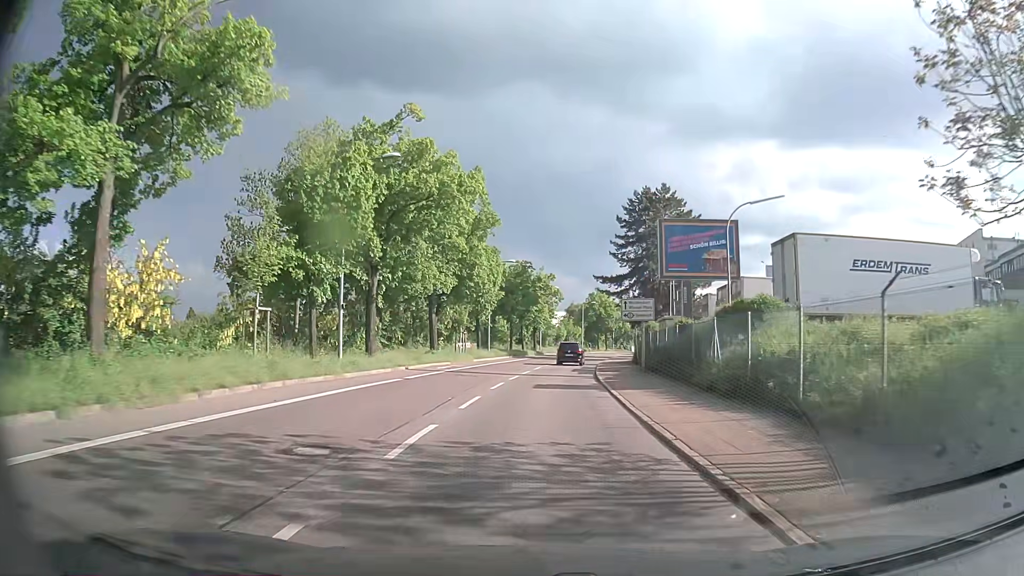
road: secondary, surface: asphalt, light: Day
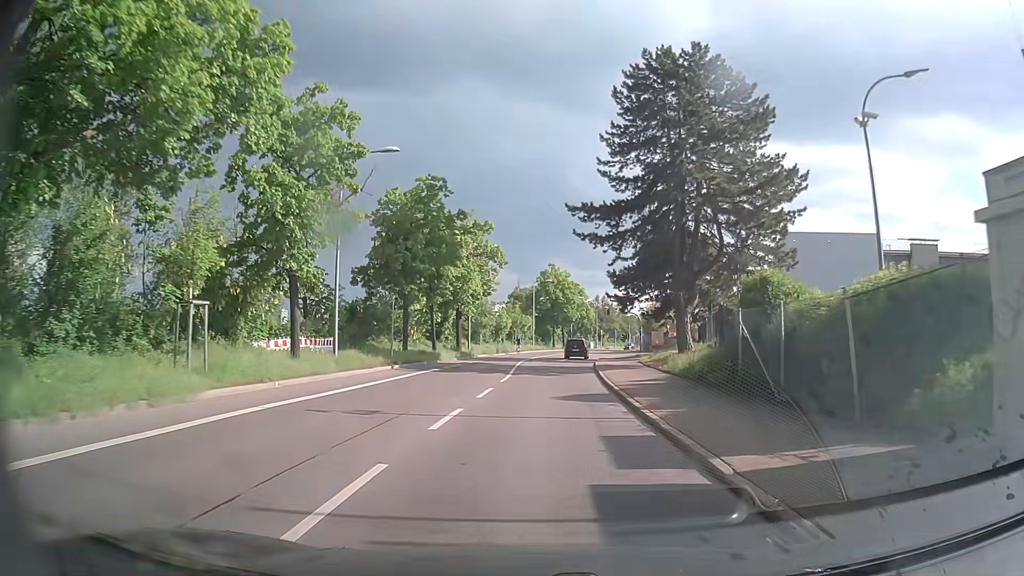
(+2.1, +33.5) m; +6°
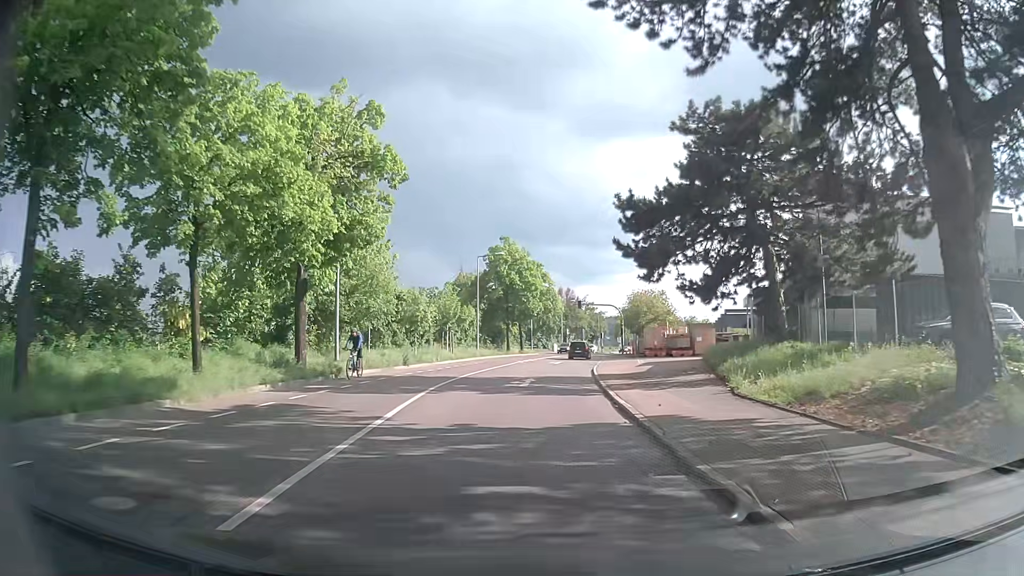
(+1.0, +26.0) m; +3°
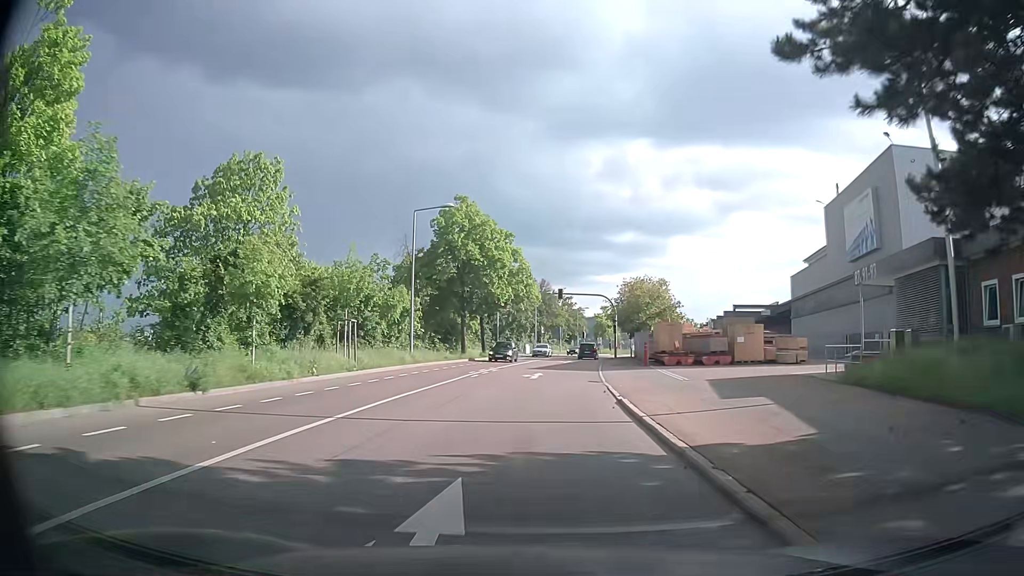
(+0.4, +19.4) m; +2°
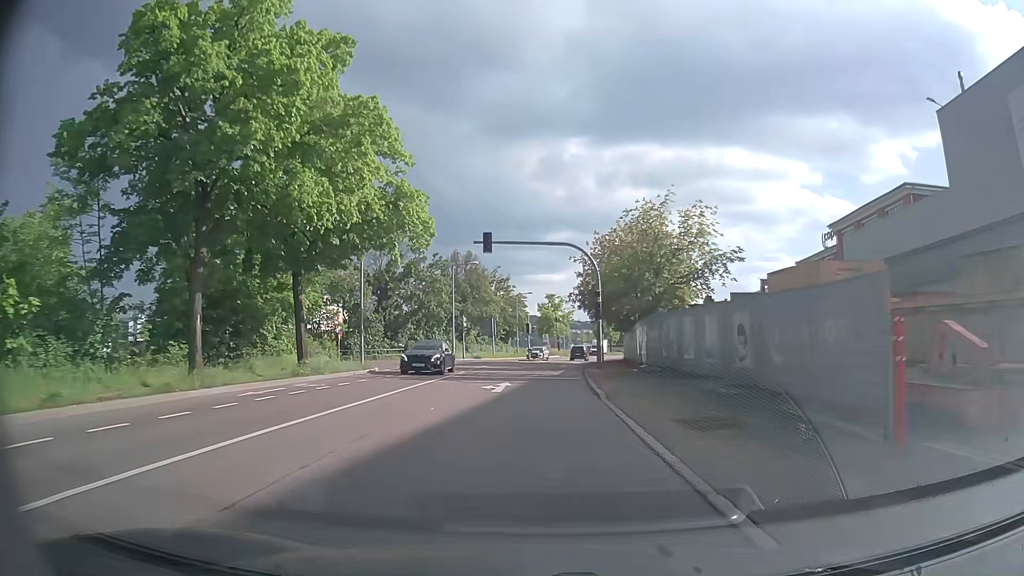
(+2.0, +33.1) m; +6°
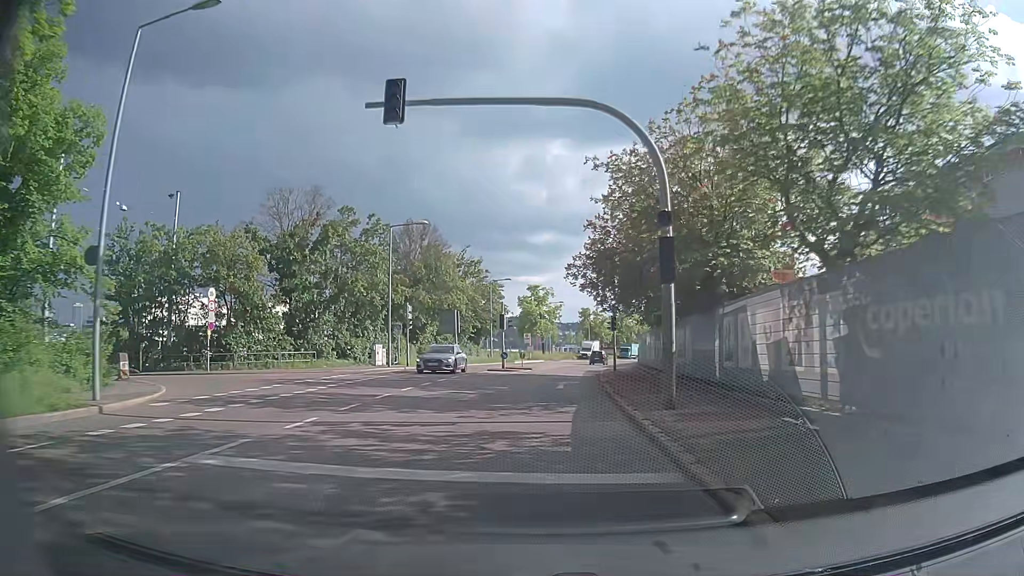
(+0.3, +20.1) m; +1°
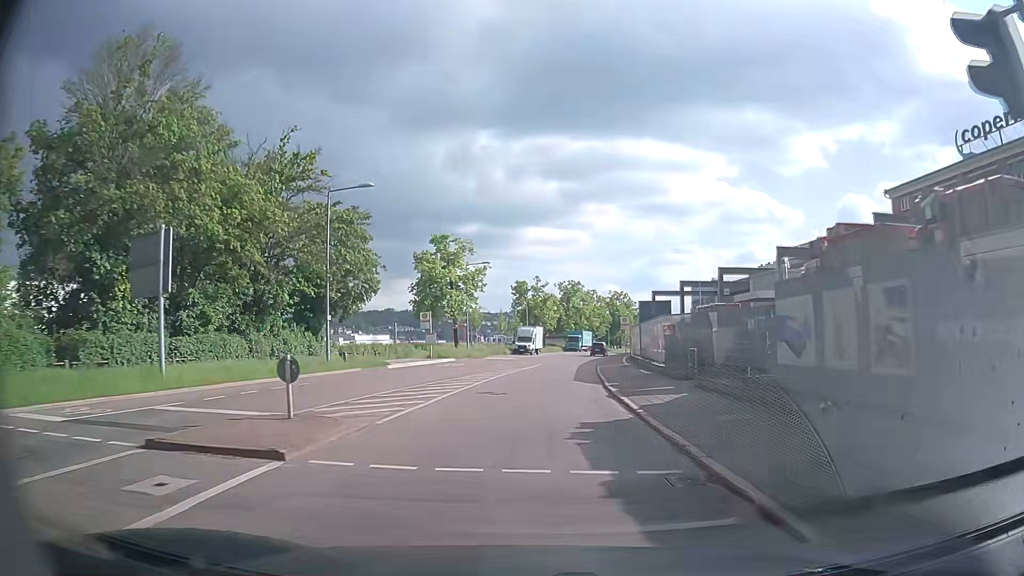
(+1.9, +37.5) m; +6°
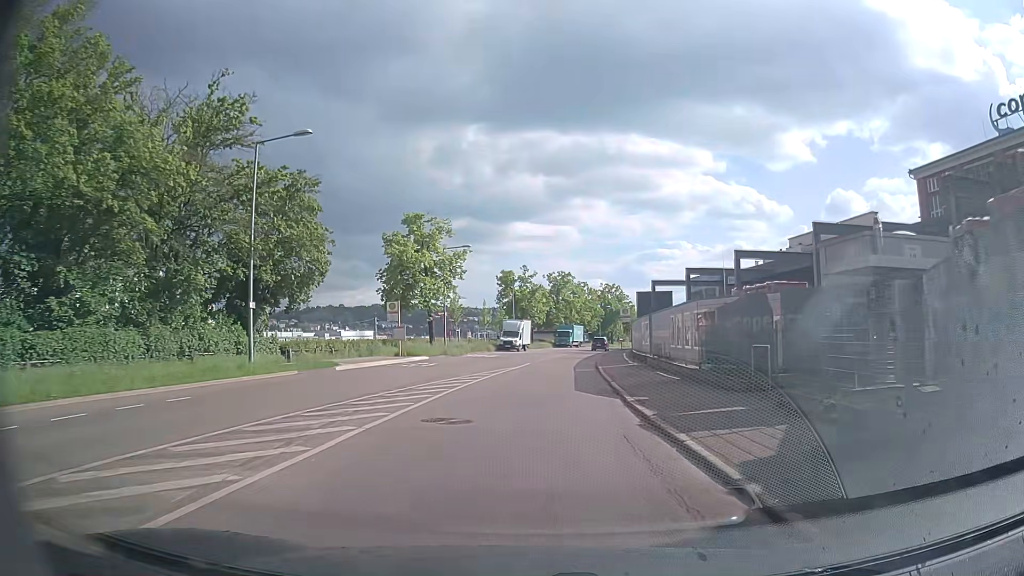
(+0.1, +7.5) m; +1°
(0, +10) (0, +20) (+1, +30) (+2, +40) (+3, +50) (+4, +60) (+6, +70) (+8, +79) (+10, +89) (+12, +99) m
